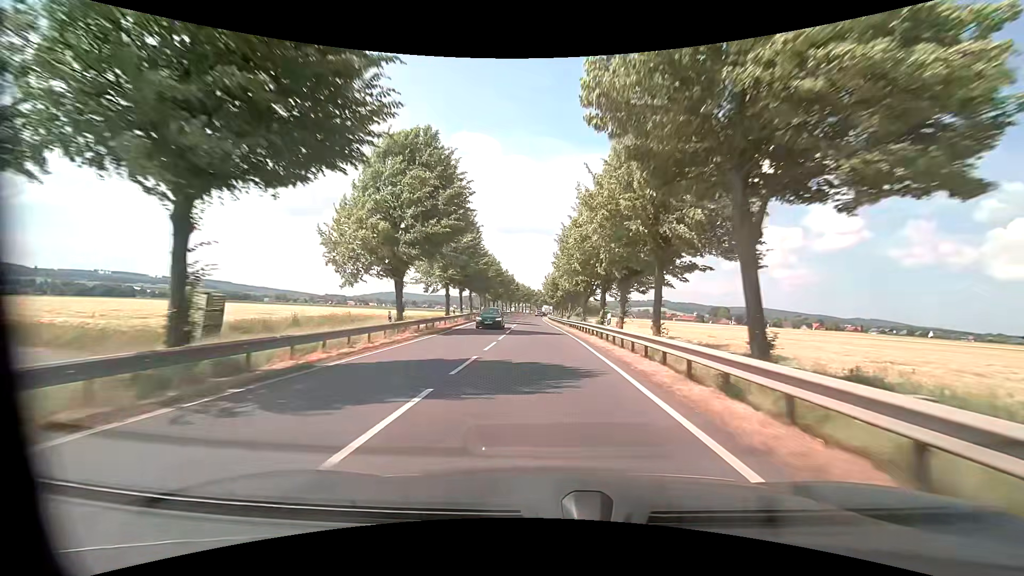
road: primary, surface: asphalt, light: Day
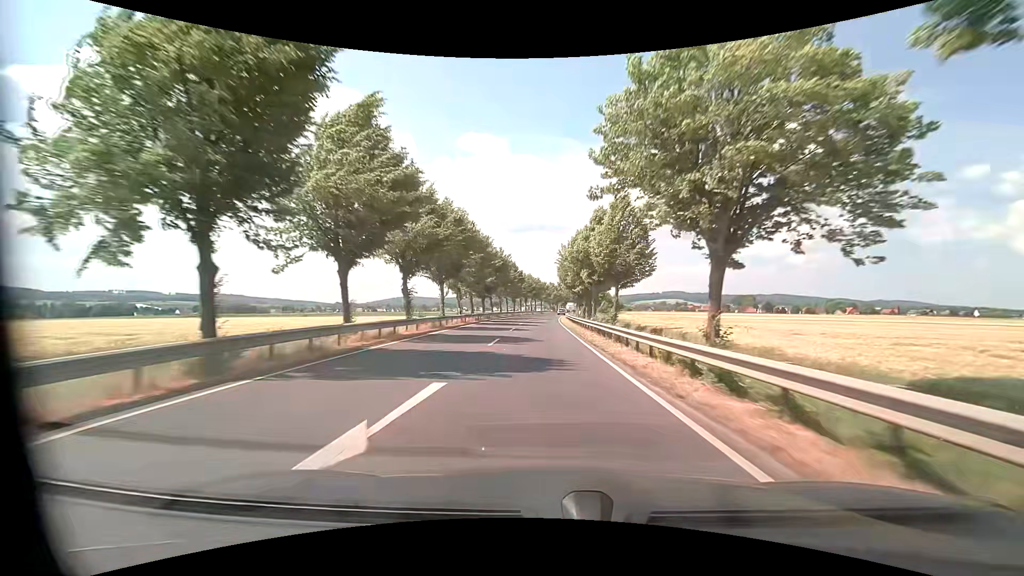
(-0.5, +35.9) m; -2°
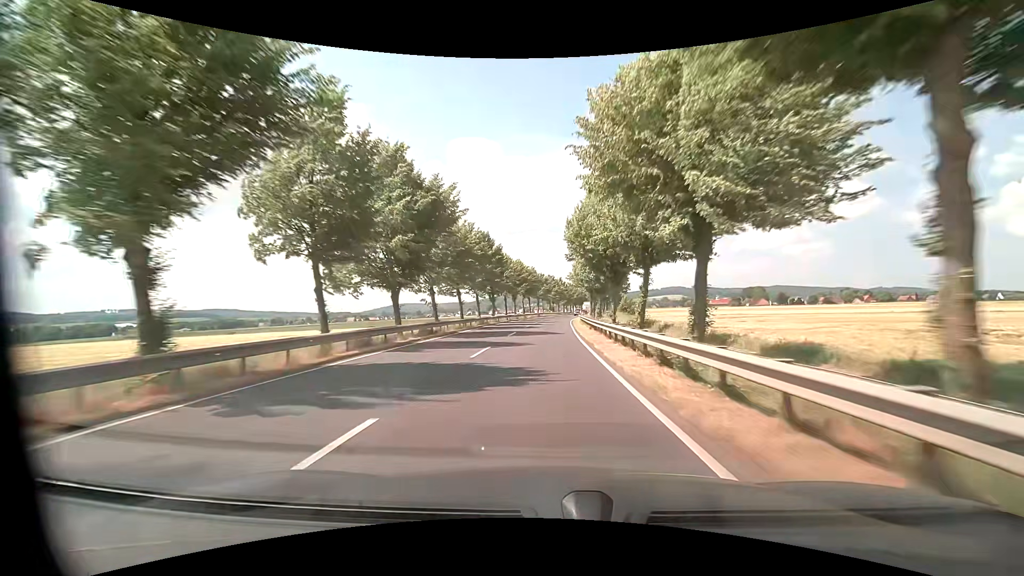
(0.0, +39.4) m; 0°
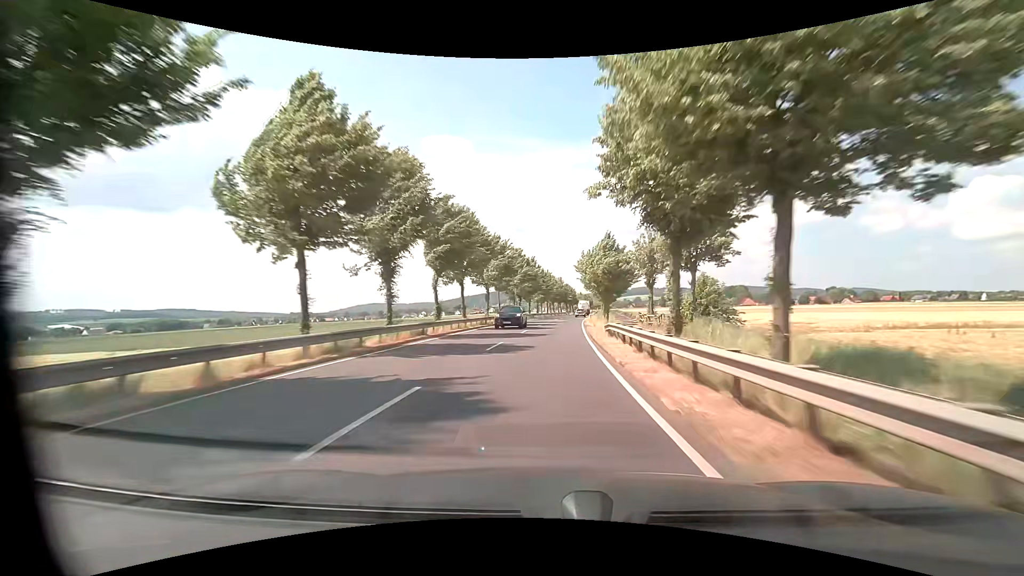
(+1.3, +57.4) m; +3°
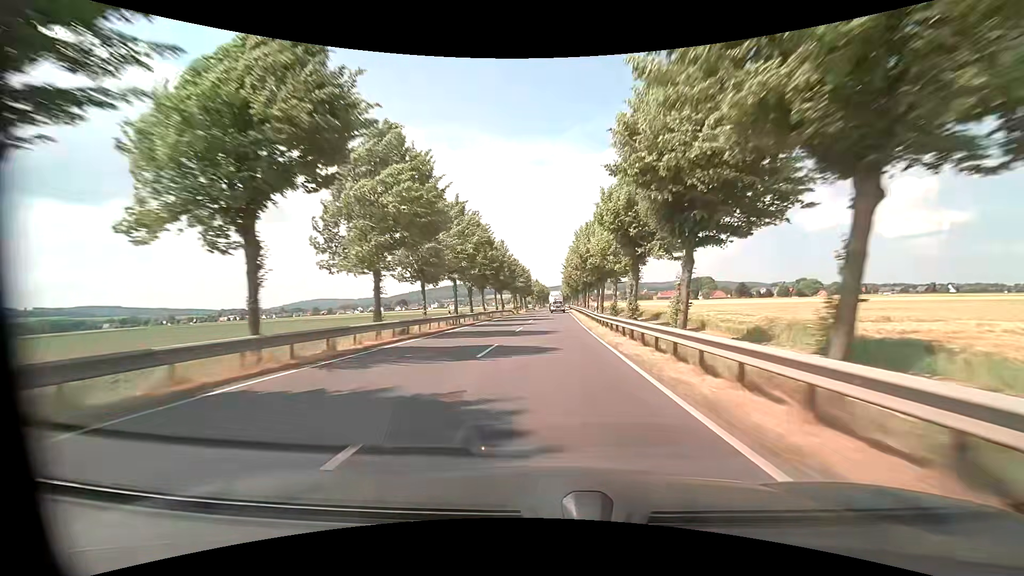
(+4.1, +74.7) m; +6°
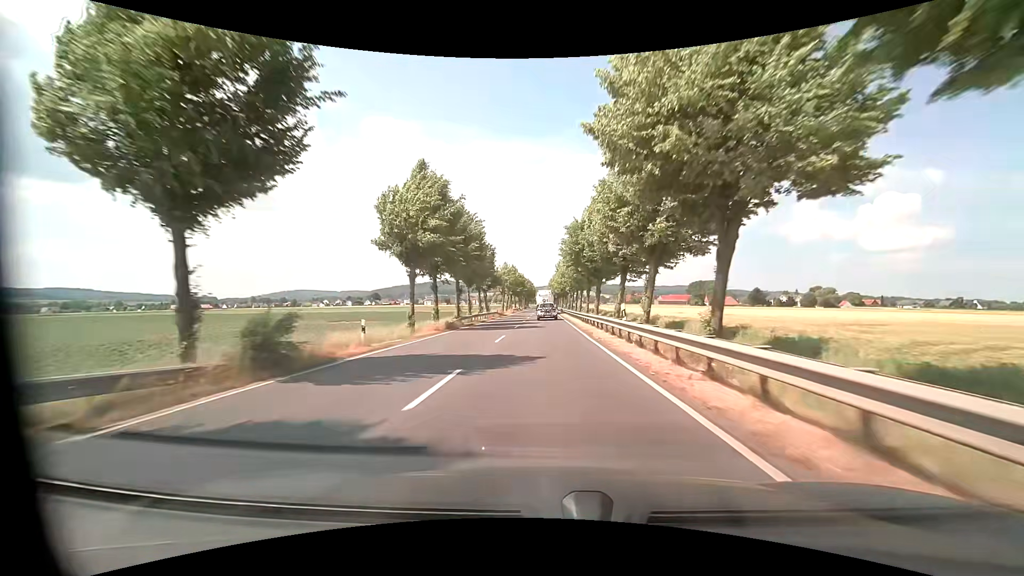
(+0.9, +65.0) m; +1°
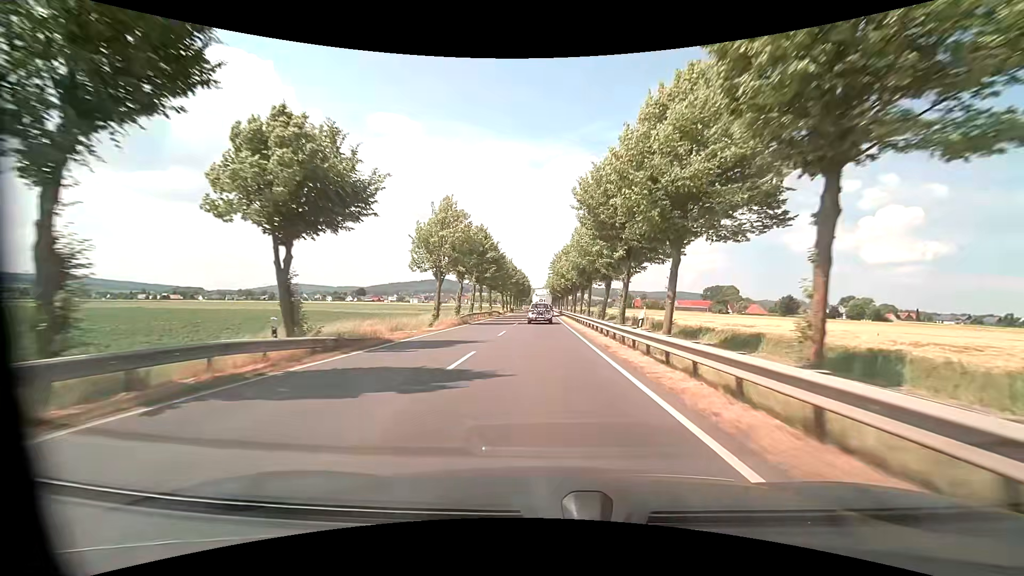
(0.0, +55.2) m; +1°
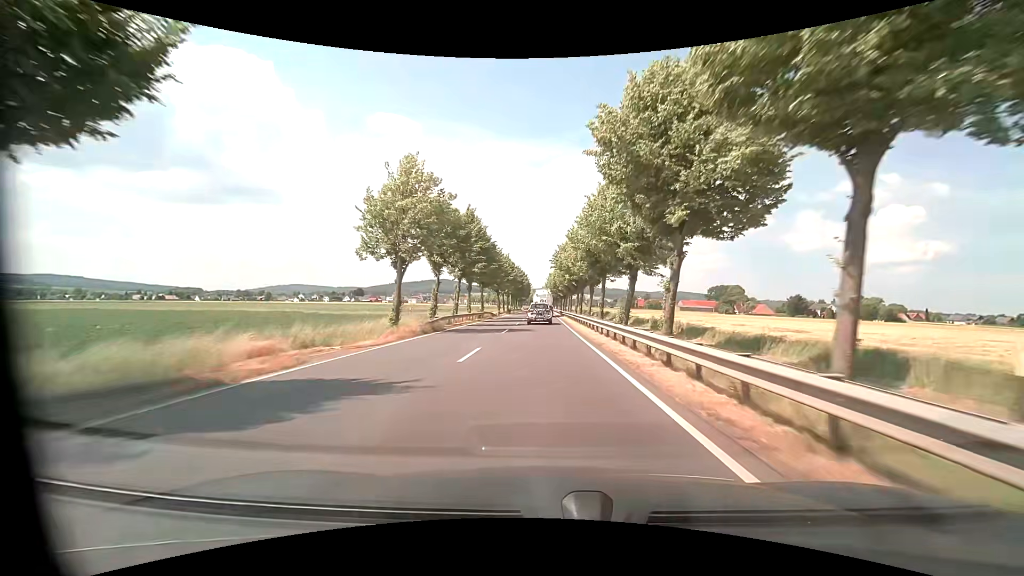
(-0.1, +10.3) m; -1°
(0, +10) (0, +20) (0, +30) (0, +40) (0, +50) (0, +60) (0, +70) (0, +80) (0, +90) (0, +100) m
